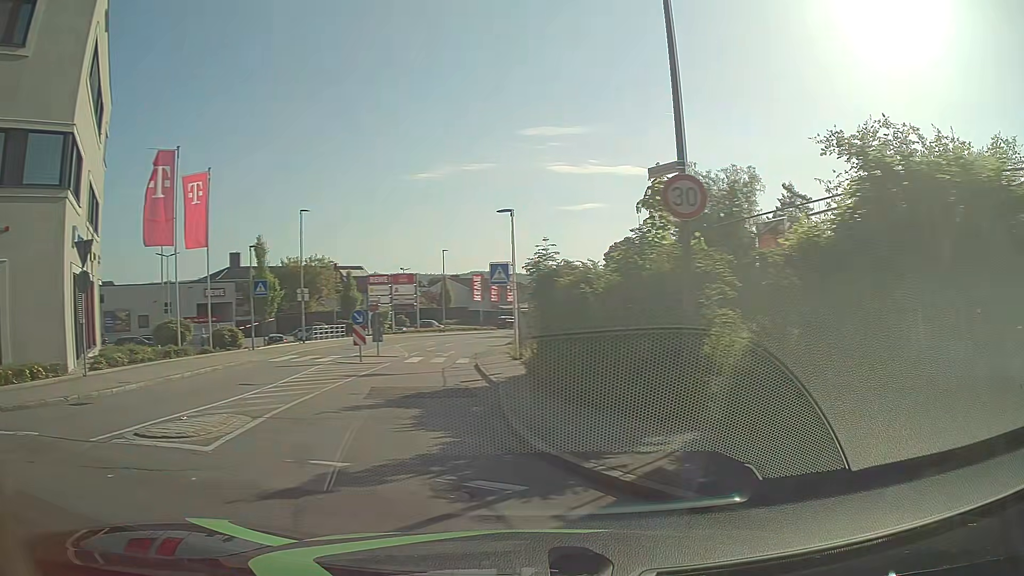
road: tertiary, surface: asphalt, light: Day
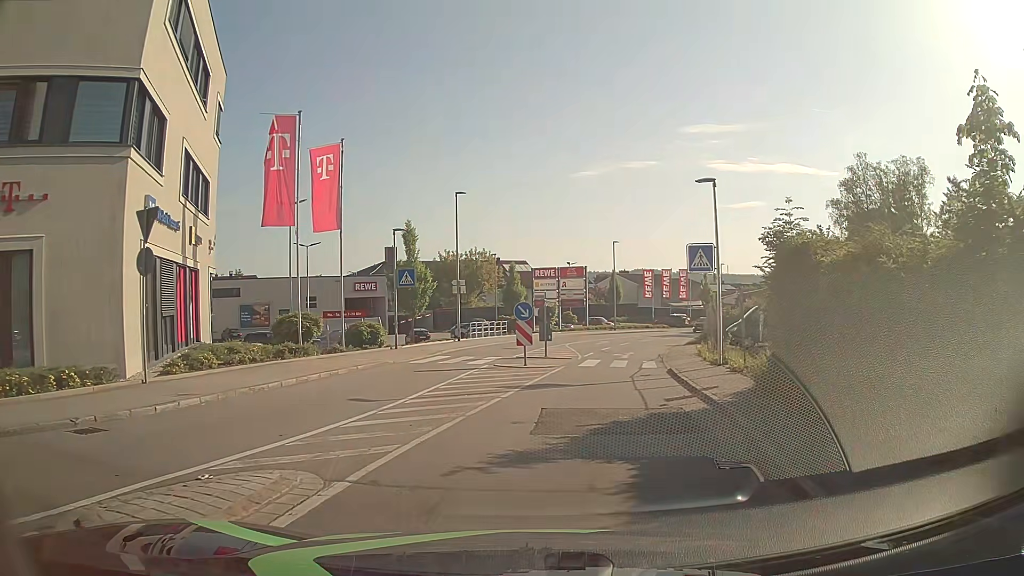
(-1.0, +4.8) m; -15°
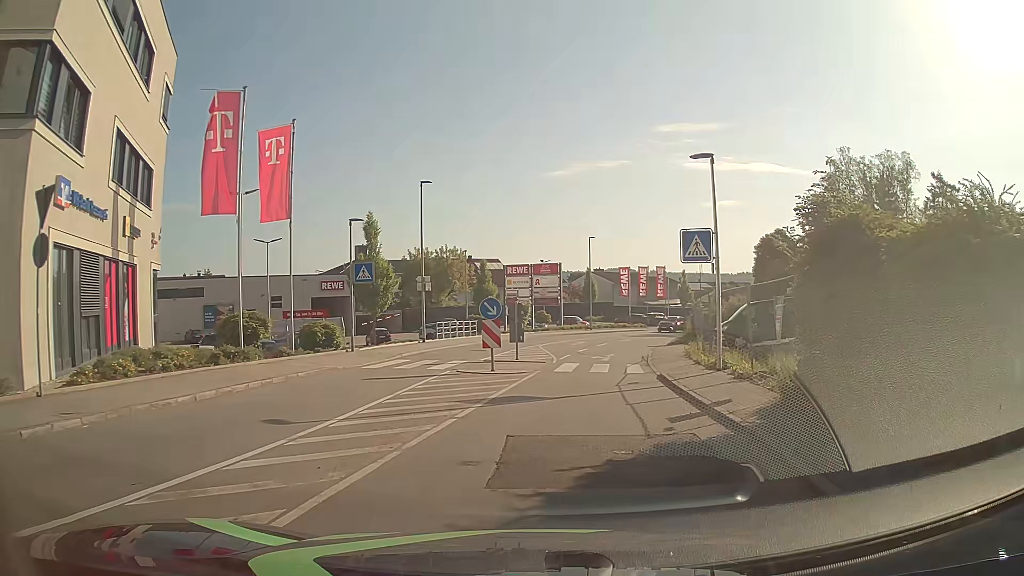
(+0.1, +2.9) m; +3°
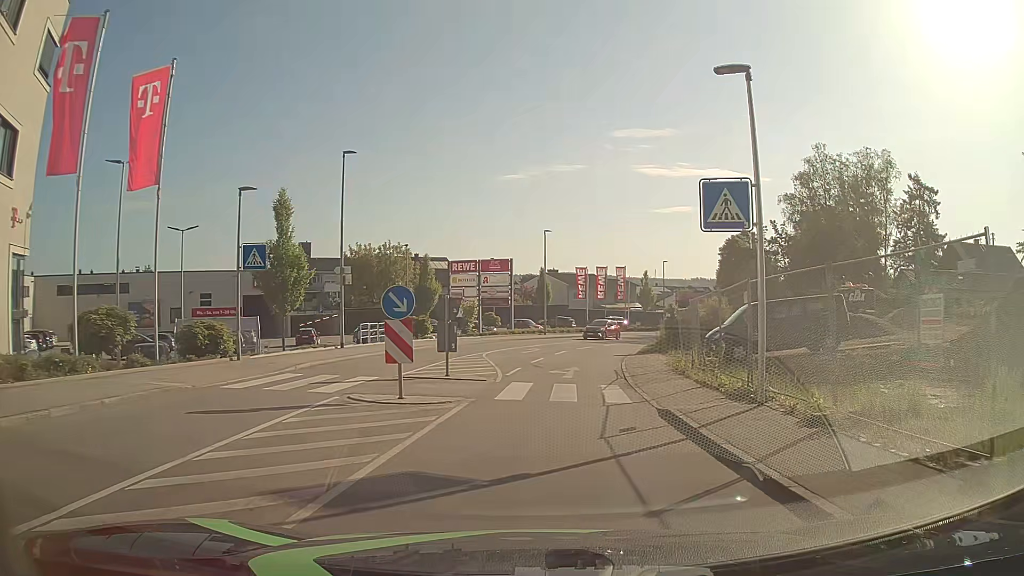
(+0.2, +6.6) m; +3°
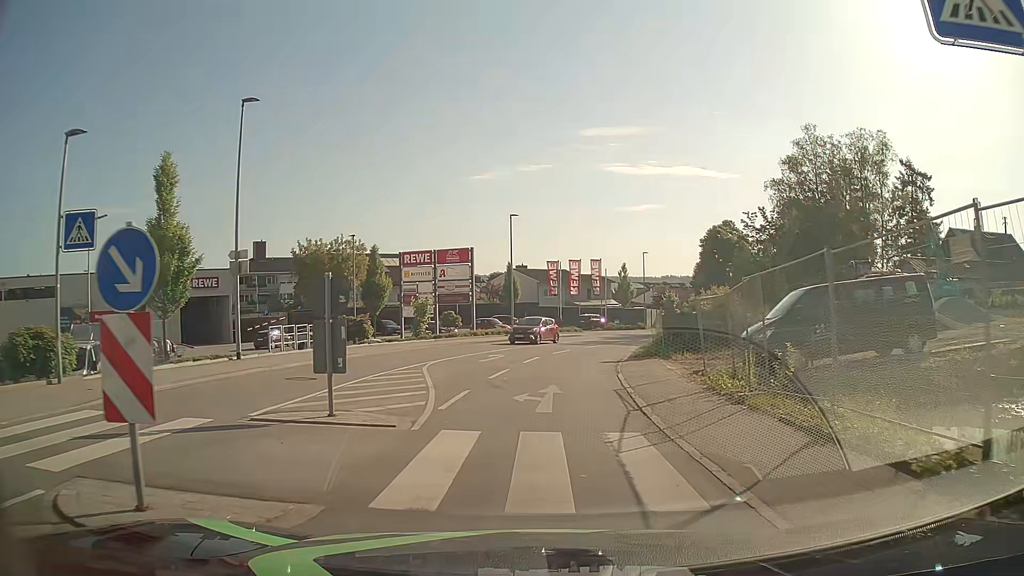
(+0.3, +7.6) m; +3°
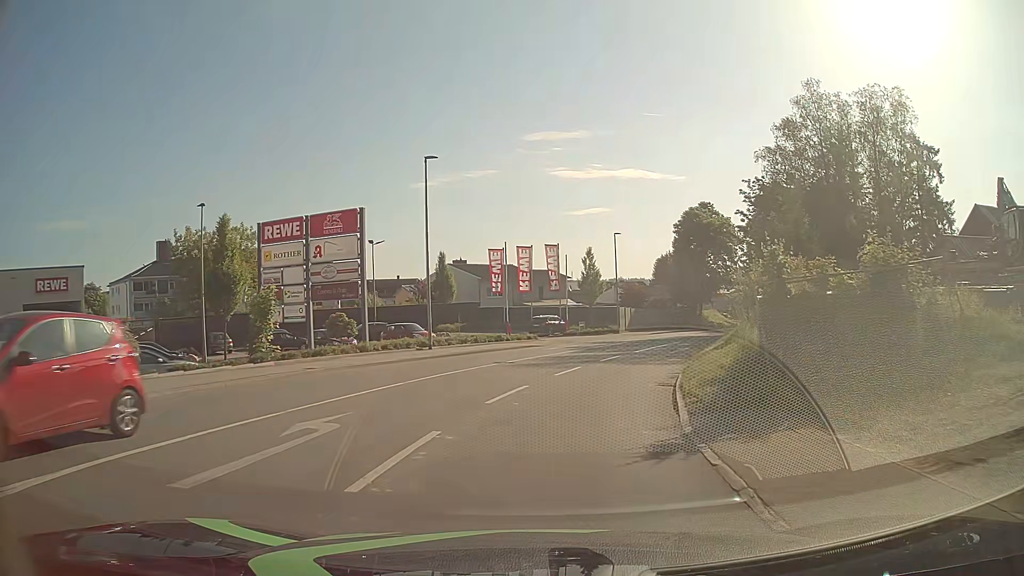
(+0.6, +17.3) m; +5°
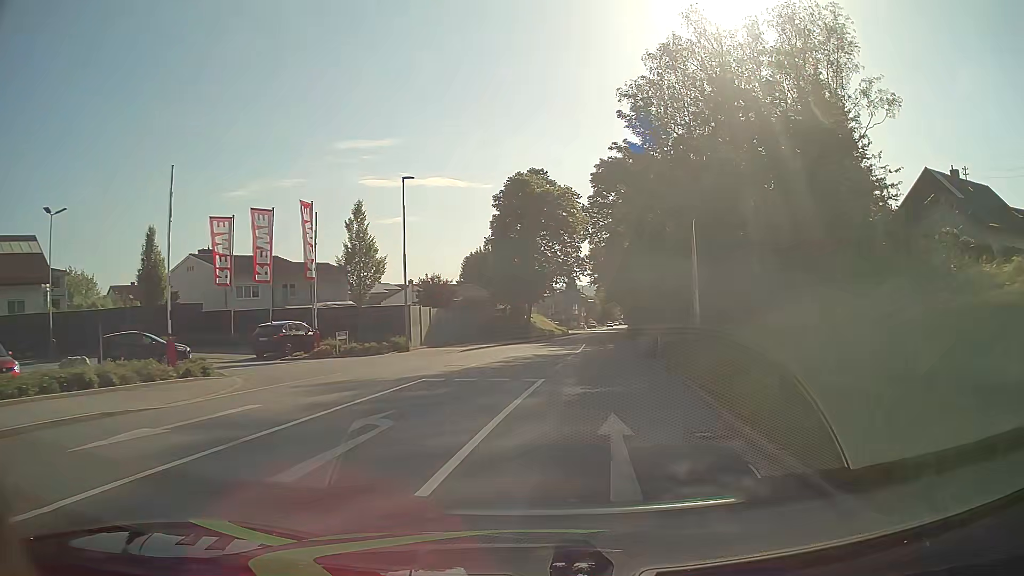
(+2.9, +23.4) m; +16°
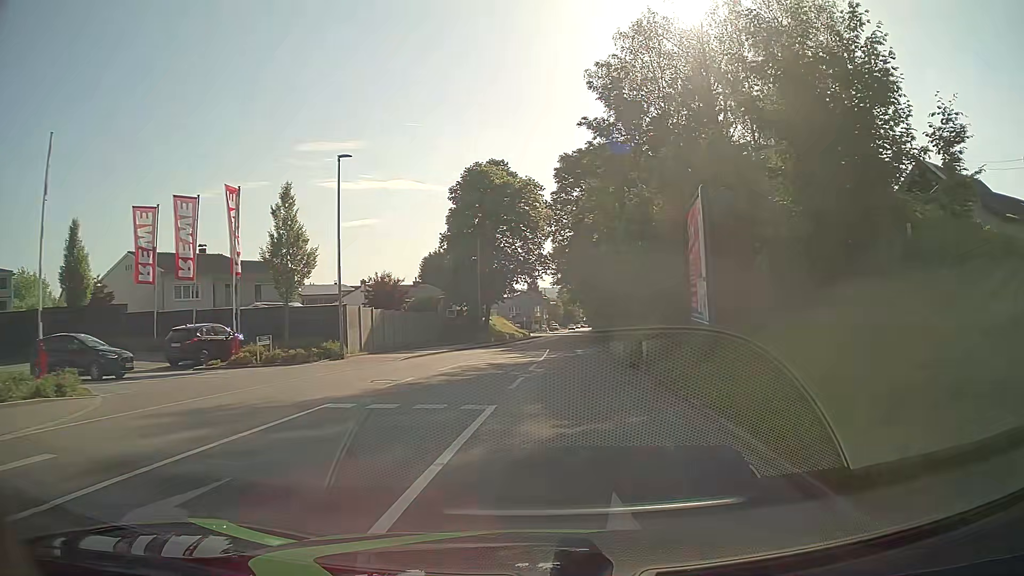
(+0.1, +4.7) m; +3°
